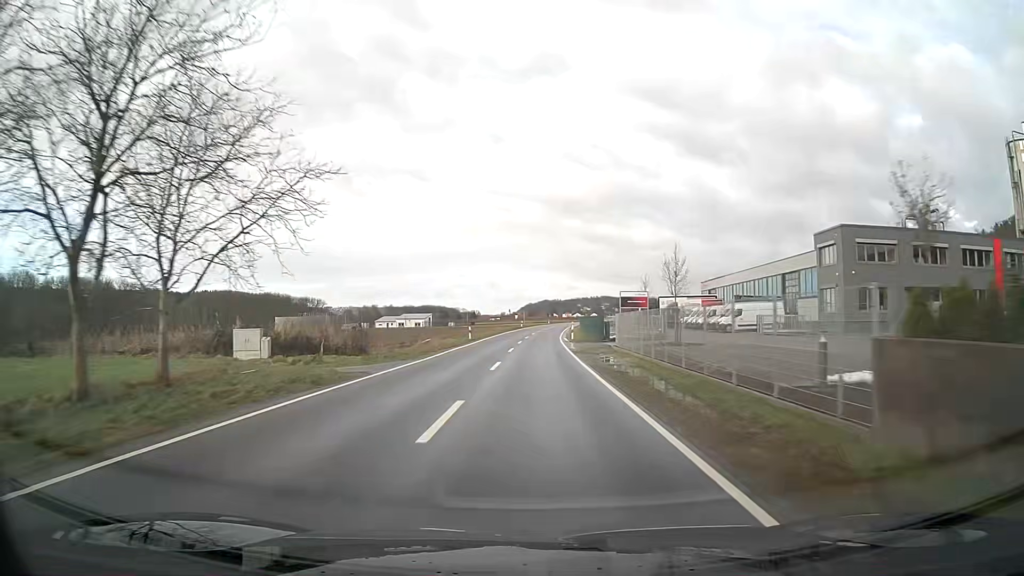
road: secondary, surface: asphalt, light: Day
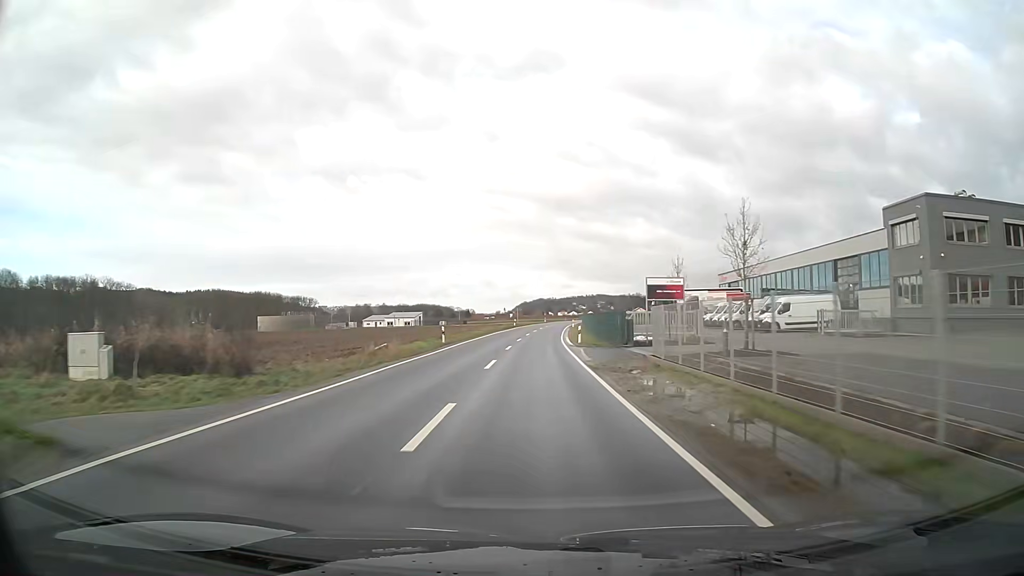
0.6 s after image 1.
(0.0, +12.6) m; 0°
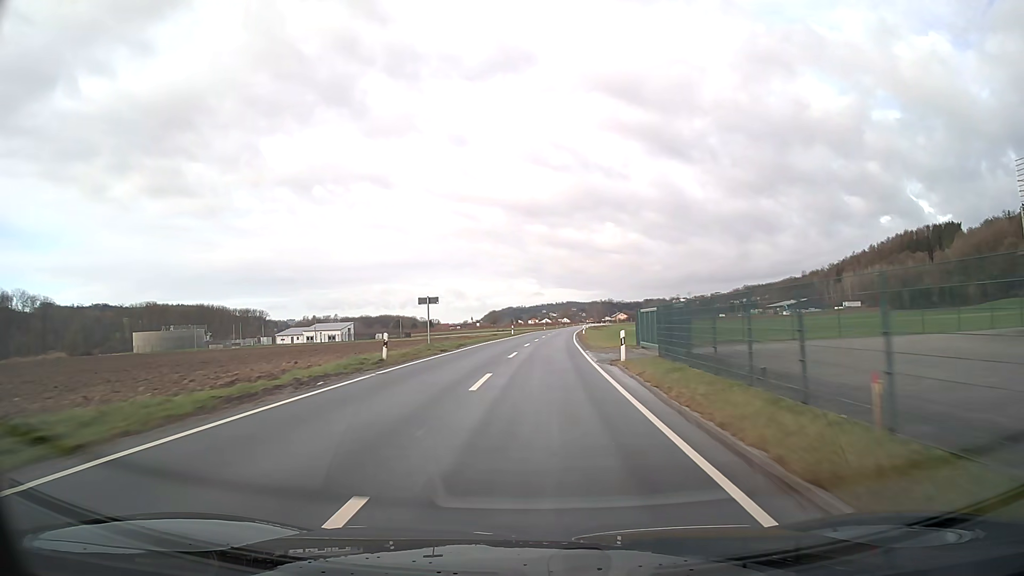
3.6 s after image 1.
(+1.4, +66.4) m; +3°
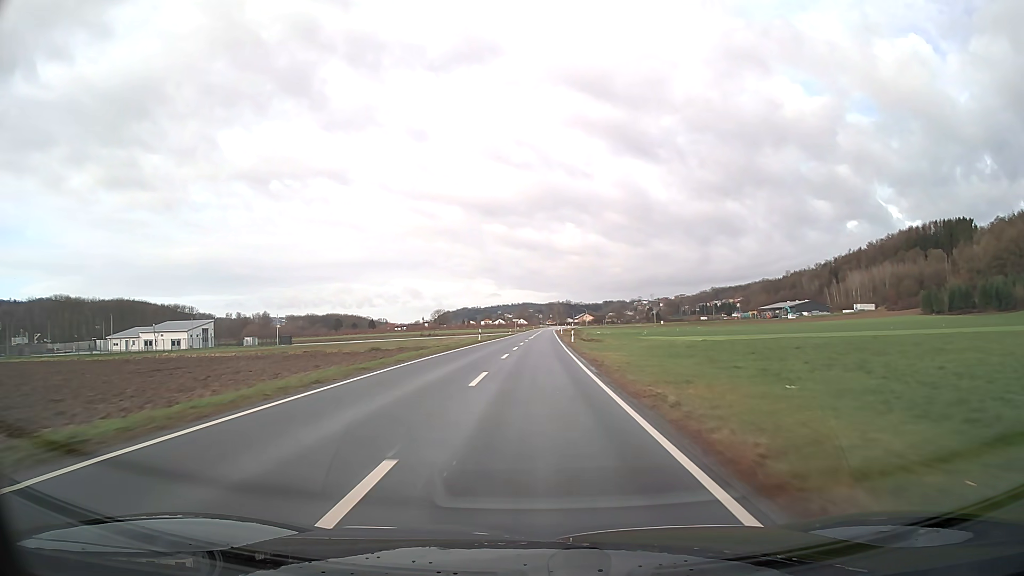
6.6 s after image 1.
(+2.5, +70.8) m; +4°
(0, +10) (0, +20) (0, +30) (0, +40) (+1, +50) (+1, +60) (+1, +70) (+1, +80) (+1, +90) (+1, +100) m
